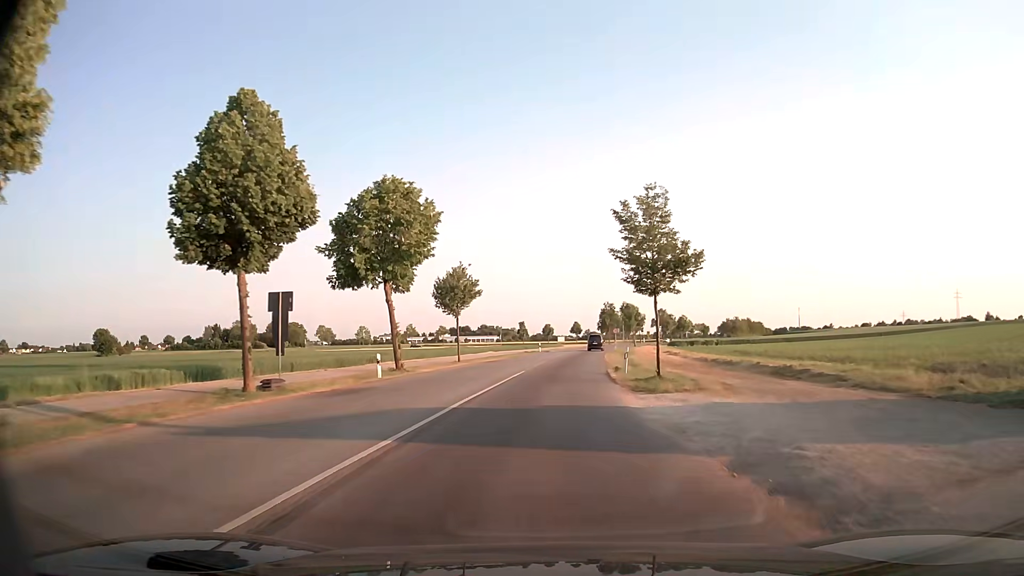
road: tertiary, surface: asphalt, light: Day
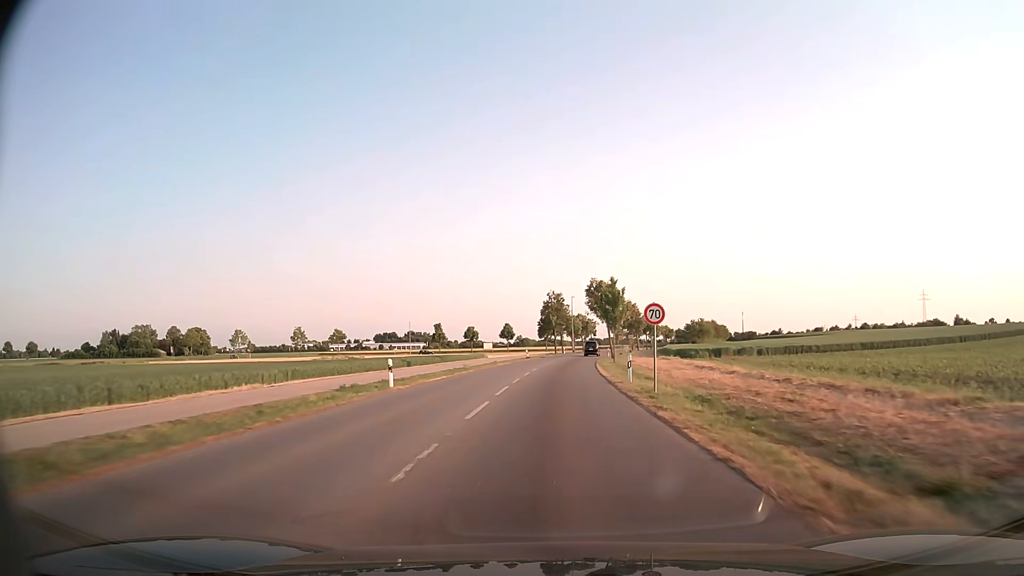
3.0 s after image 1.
(+2.5, +53.7) m; +6°
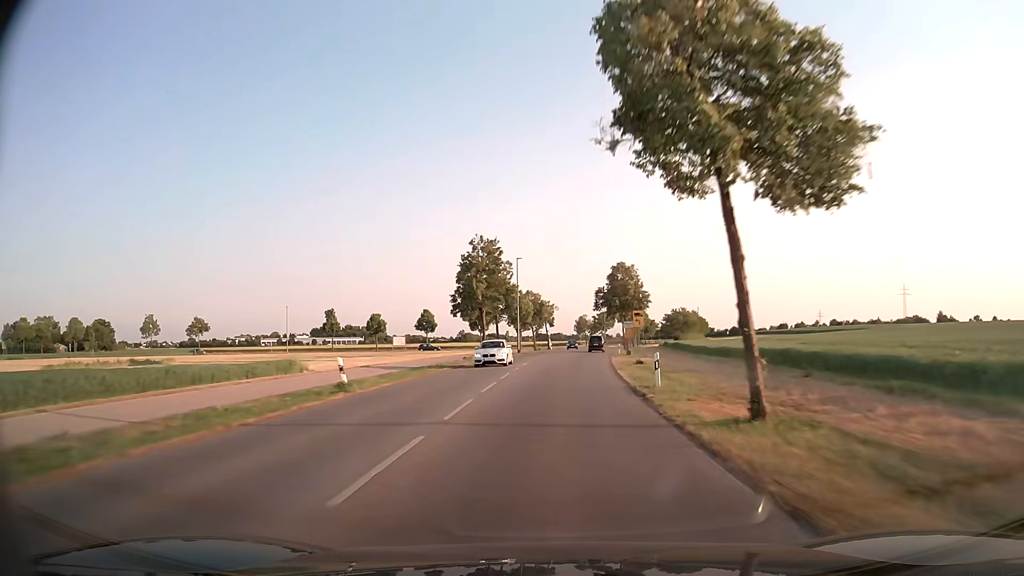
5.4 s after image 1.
(+2.1, +55.6) m; +4°
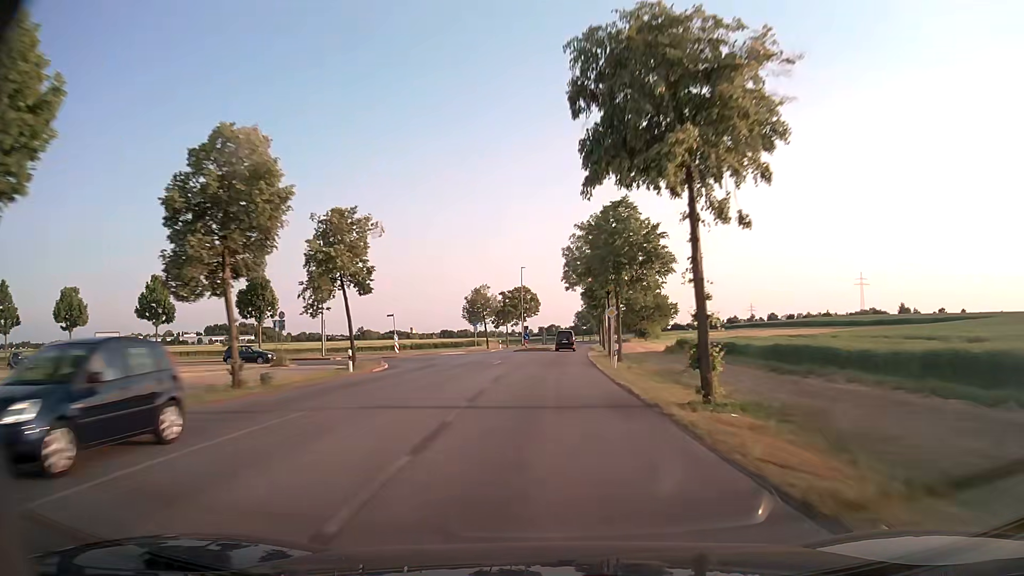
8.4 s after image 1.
(+5.2, +73.8) m; +7°
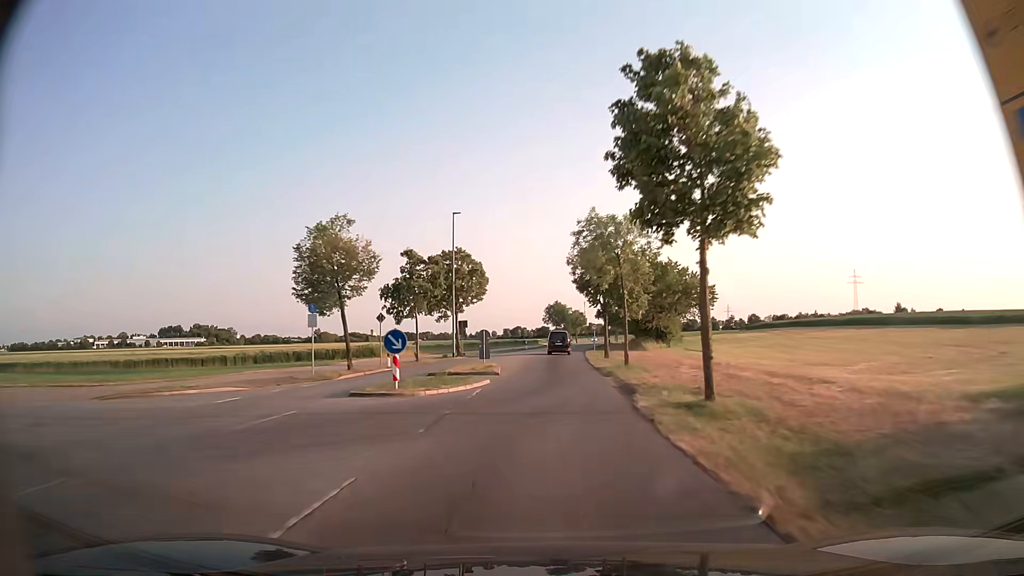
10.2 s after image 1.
(+1.2, +42.7) m; +3°
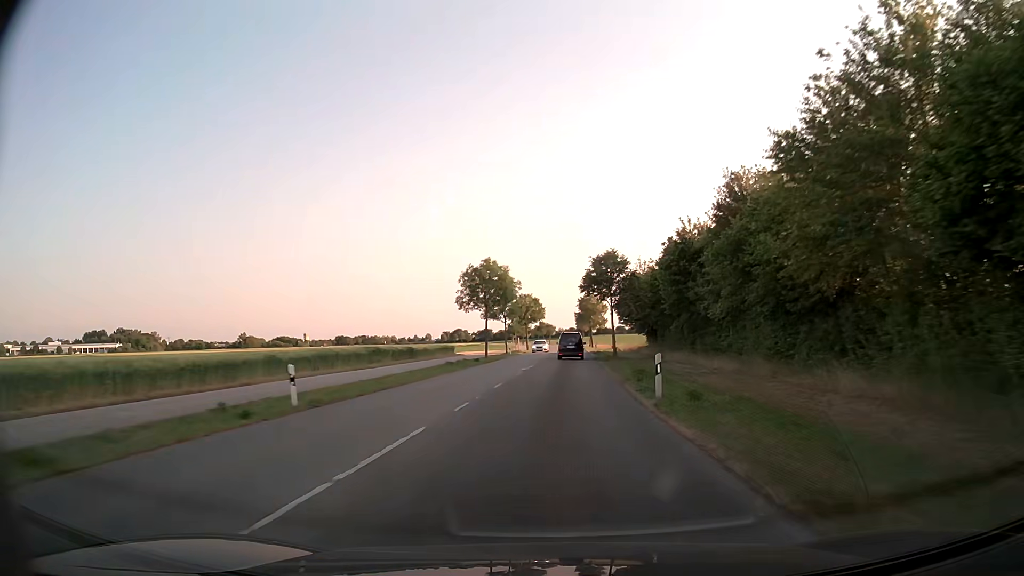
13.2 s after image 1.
(+2.4, +67.7) m; +5°
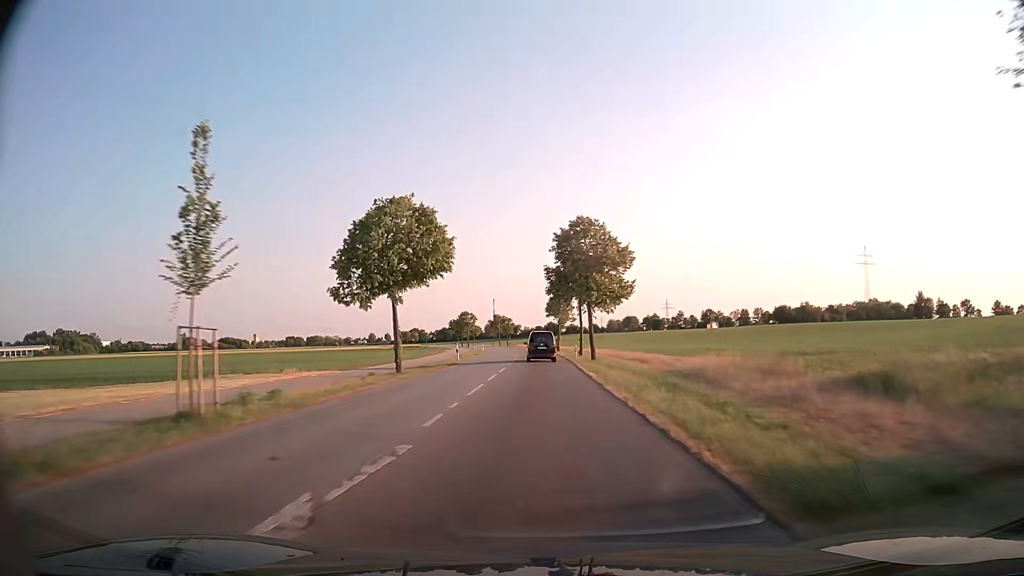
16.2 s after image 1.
(+2.8, +68.2) m; +3°
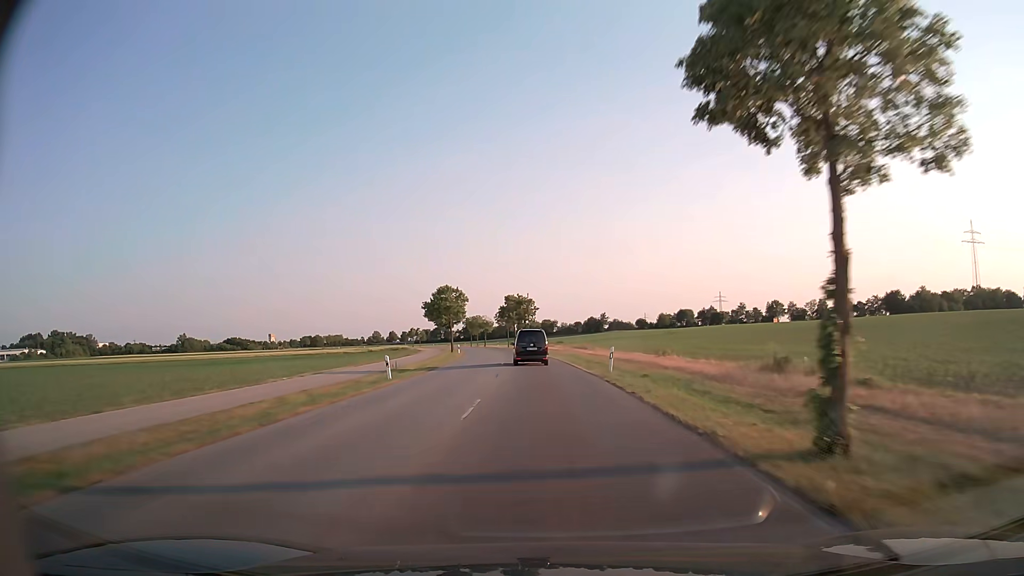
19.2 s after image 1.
(-1.5, +71.7) m; -3°
(0, +10) (0, +20) (-1, +30) (-1, +40) (-2, +50) (-3, +60) (-4, +70) (-5, +80) (-6, +90) (-8, +100) m
